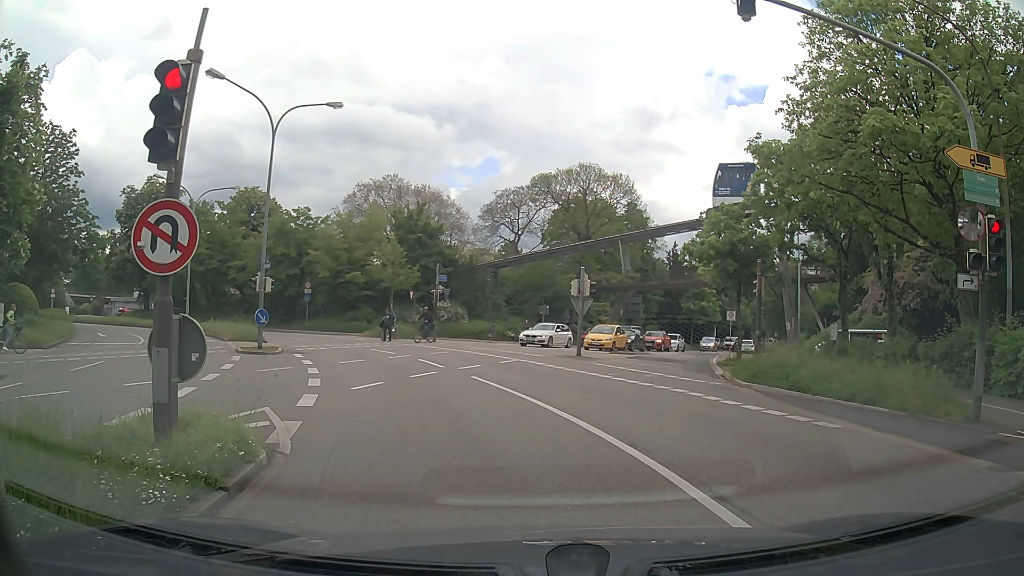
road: primary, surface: asphalt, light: Day
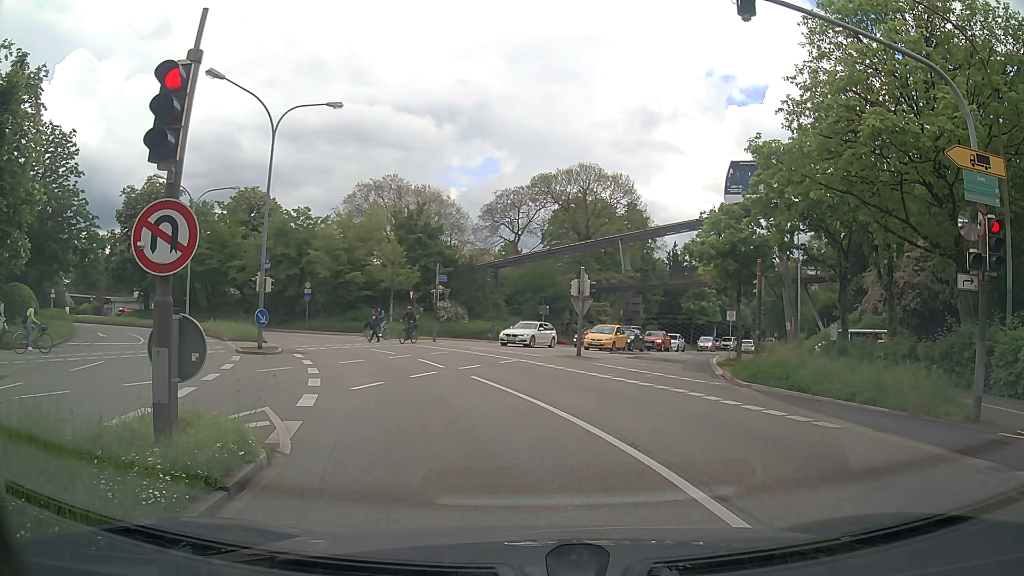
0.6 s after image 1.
(0.0, 0.0) m; 0°
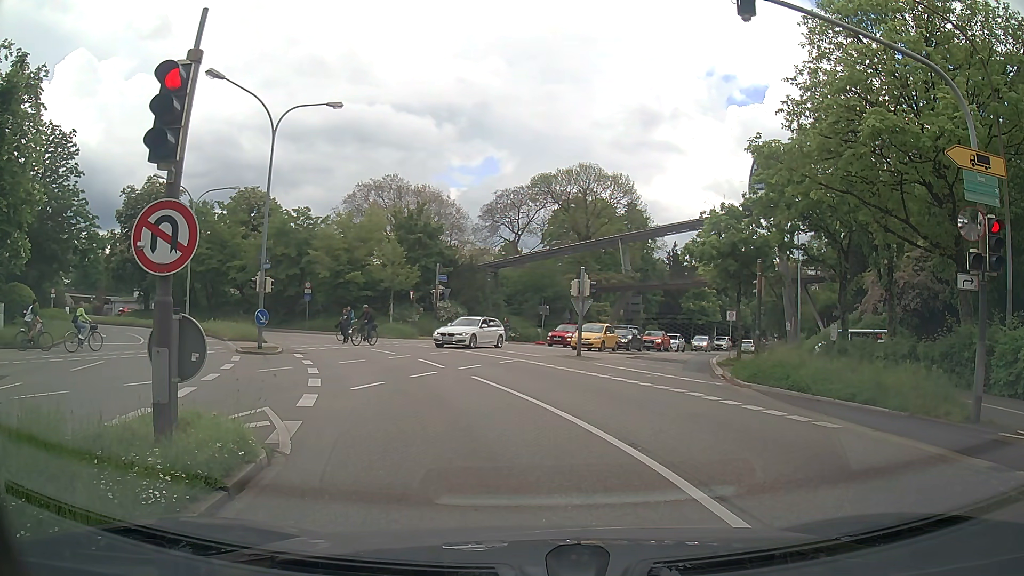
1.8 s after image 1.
(0.0, 0.0) m; 0°
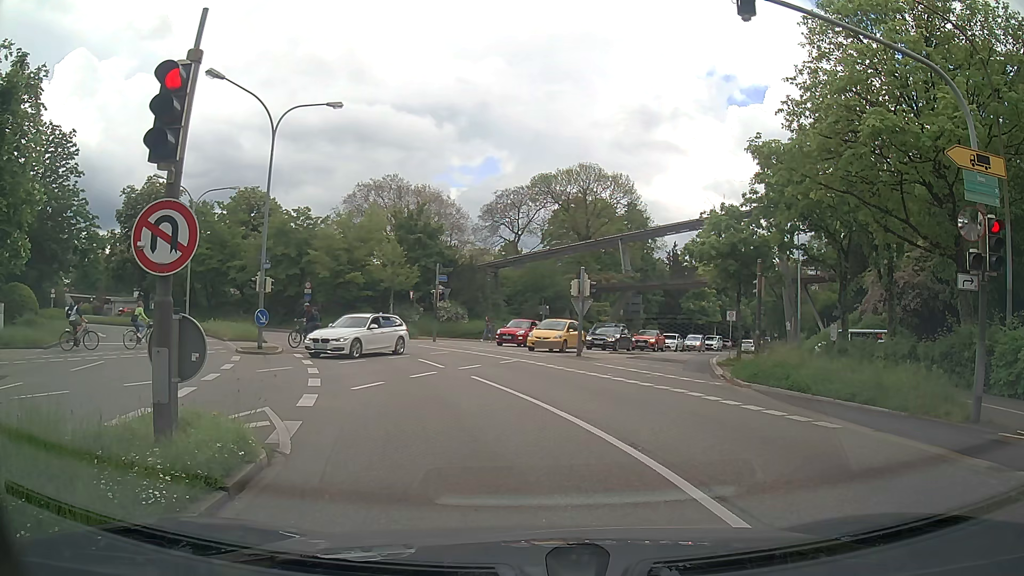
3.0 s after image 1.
(0.0, 0.0) m; 0°
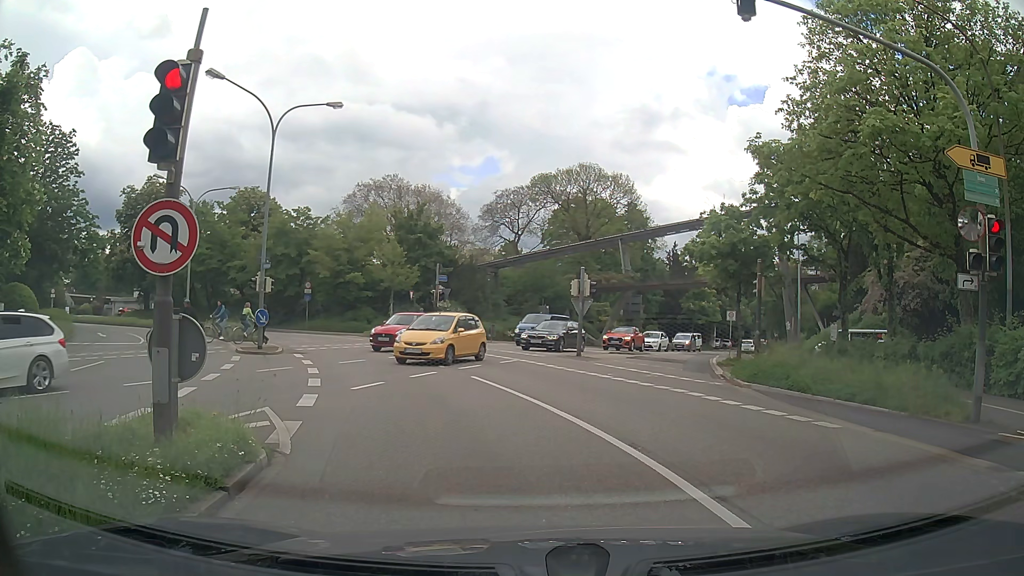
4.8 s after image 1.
(0.0, 0.0) m; 0°
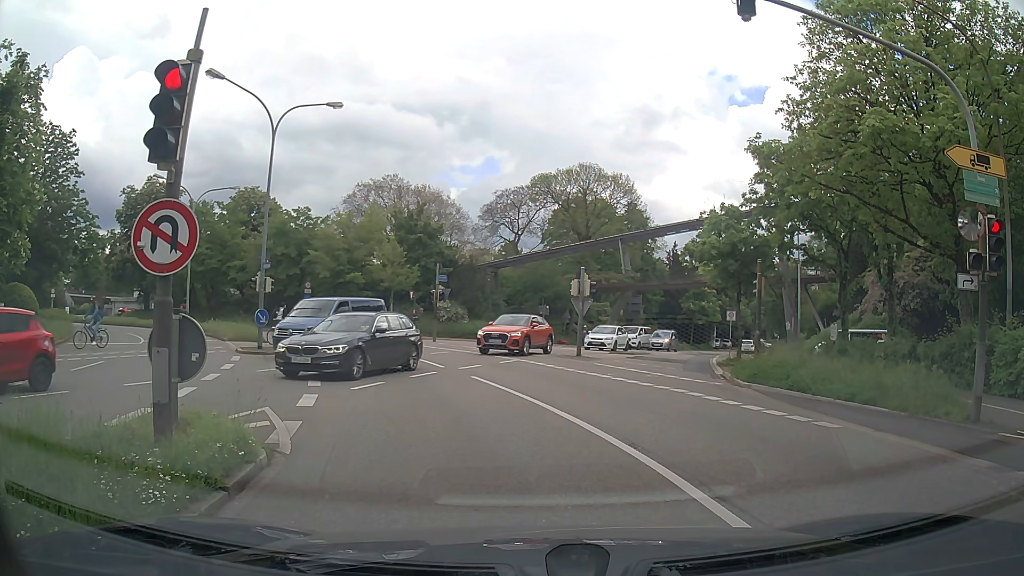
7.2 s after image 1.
(0.0, 0.0) m; 0°
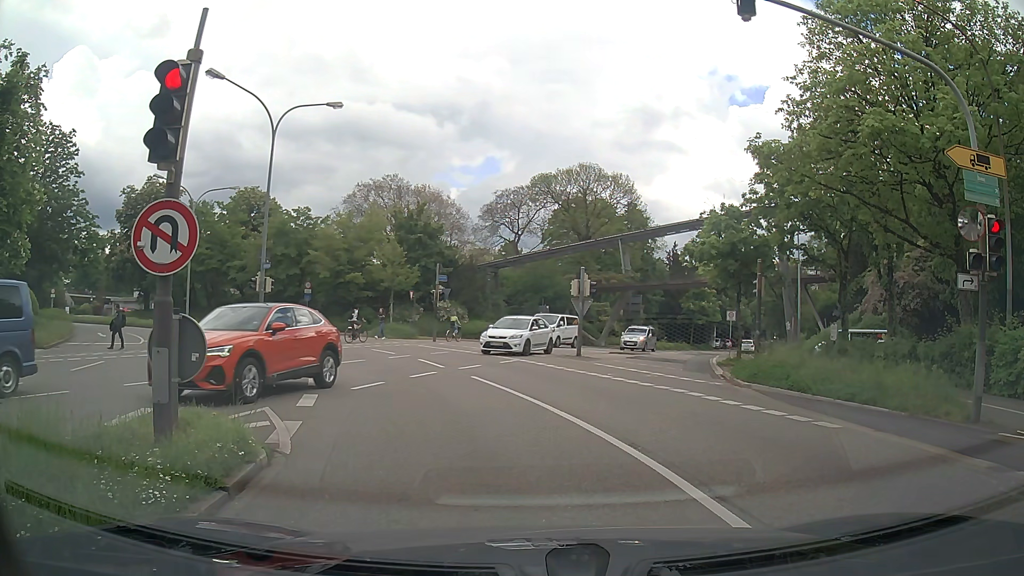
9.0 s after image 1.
(0.0, 0.0) m; 0°
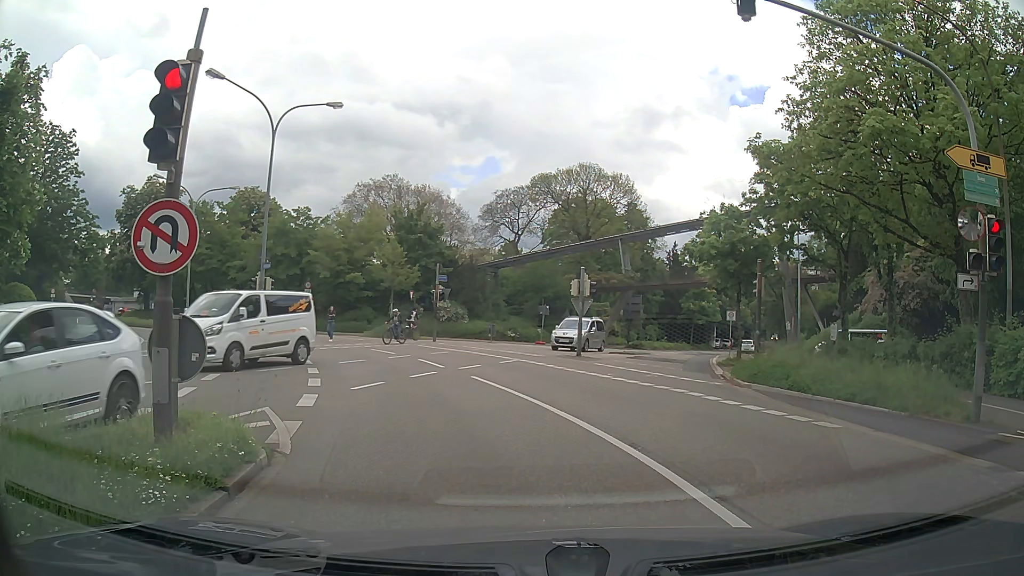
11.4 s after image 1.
(0.0, 0.0) m; 0°
